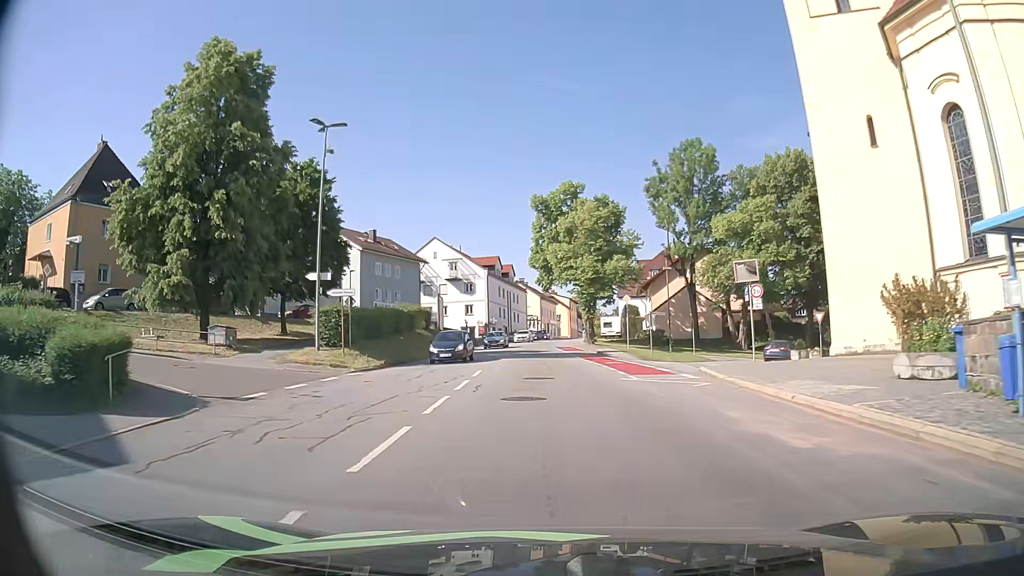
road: tertiary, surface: asphalt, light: Day
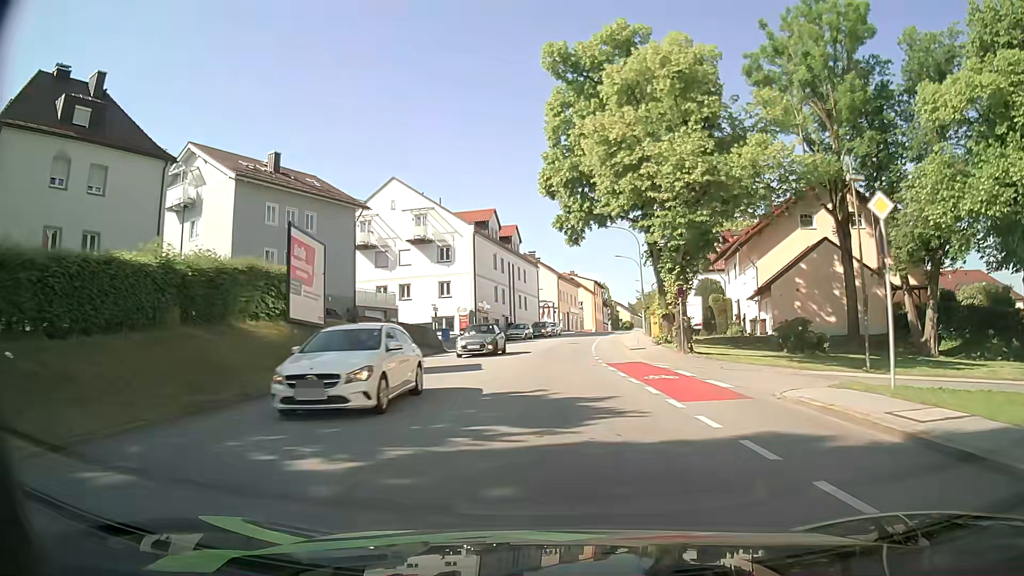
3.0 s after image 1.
(-0.8, +33.8) m; -1°
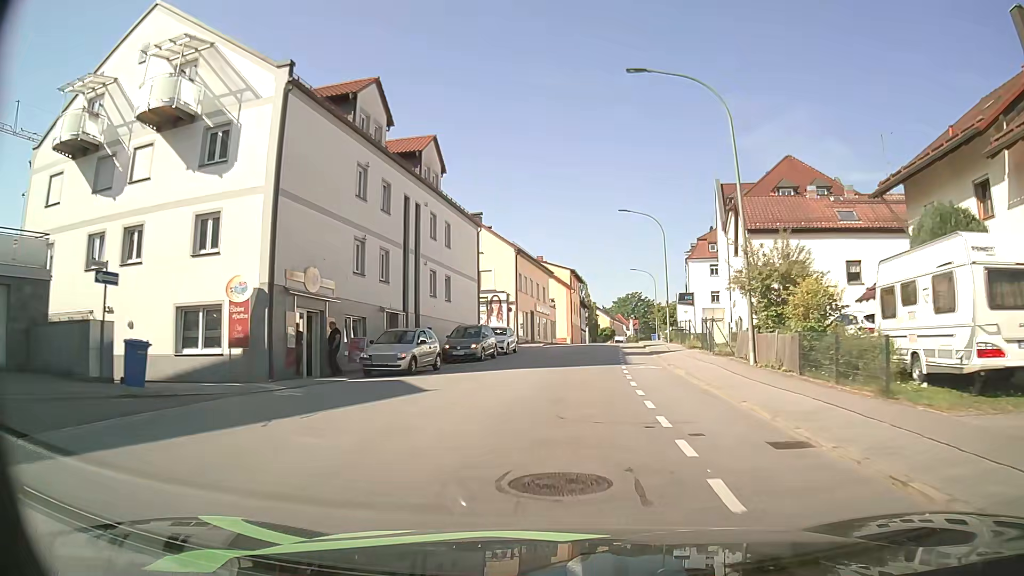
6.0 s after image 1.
(+0.7, +35.7) m; +2°
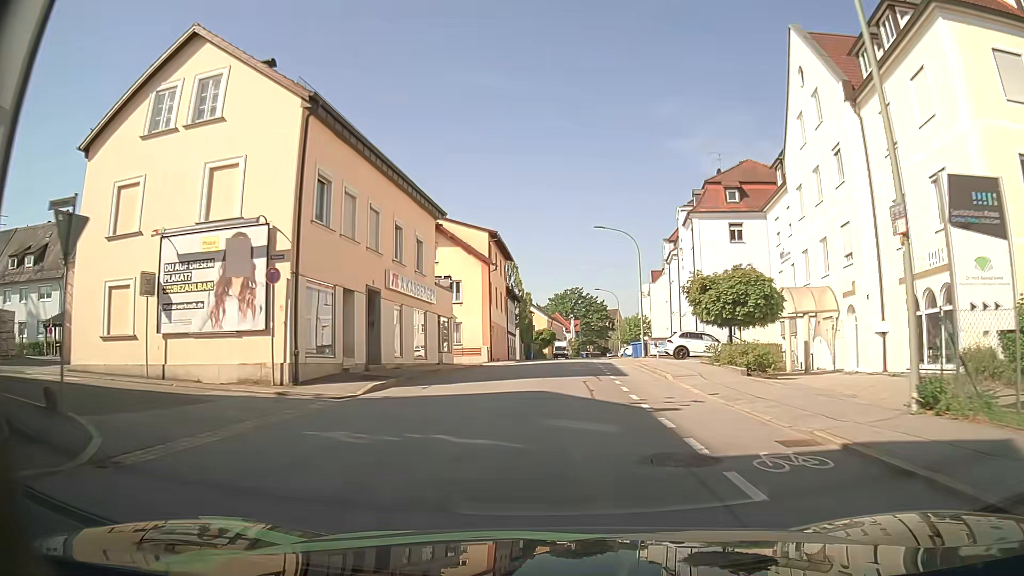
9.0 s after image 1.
(+2.1, +35.3) m; +6°
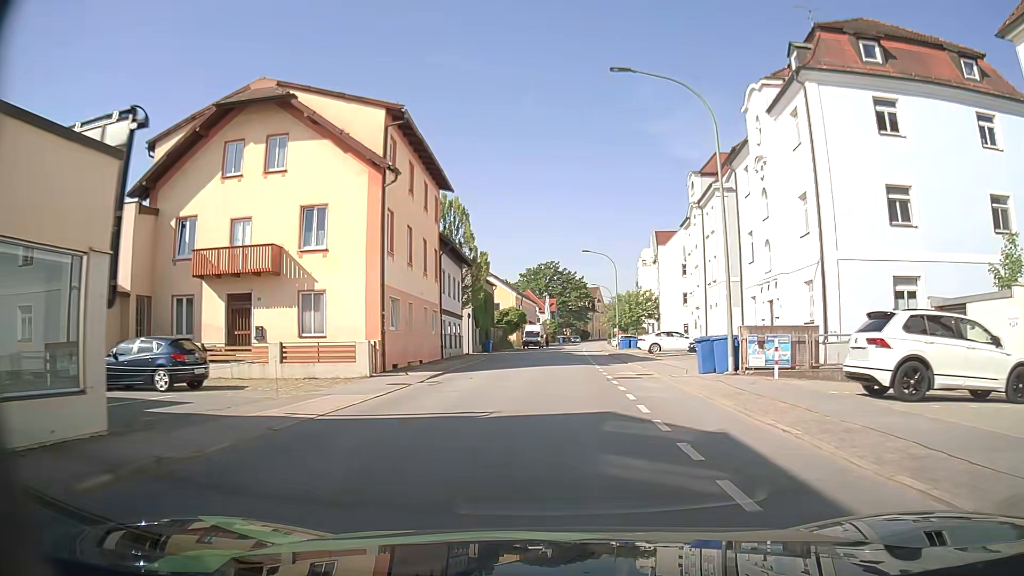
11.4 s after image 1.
(+0.6, +26.4) m; +2°
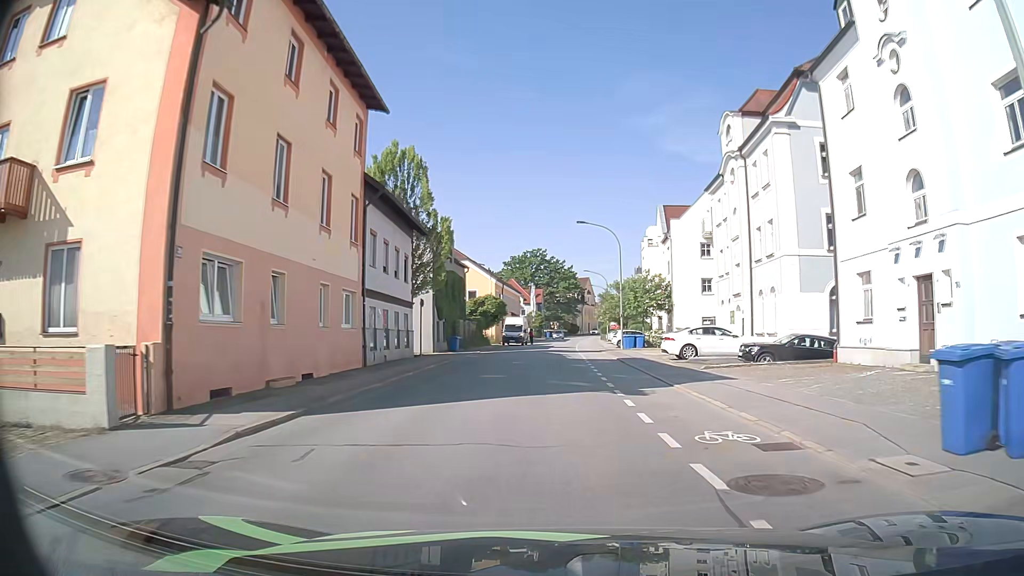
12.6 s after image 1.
(+0.2, +13.4) m; +1°
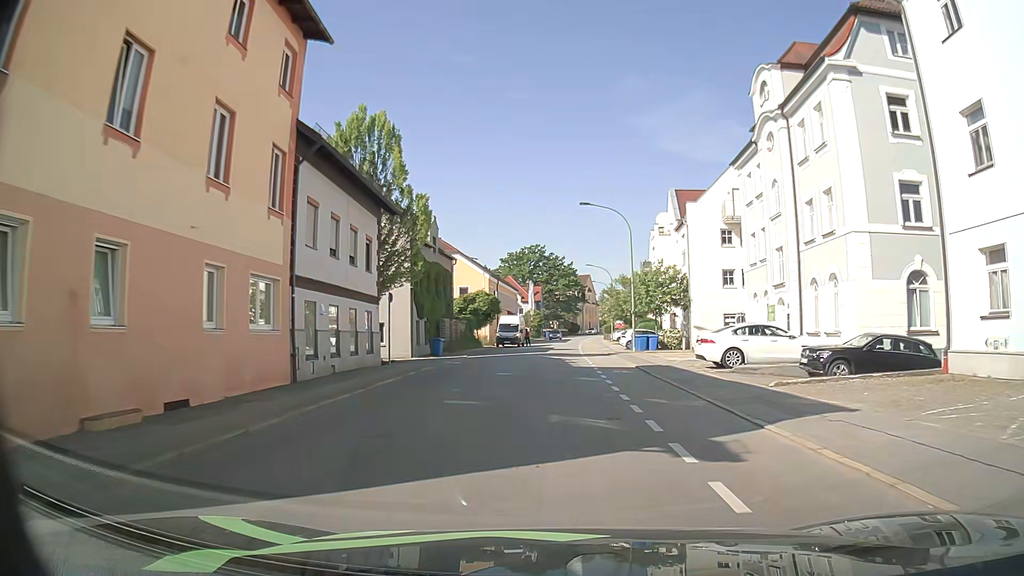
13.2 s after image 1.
(+0.1, +6.8) m; +1°
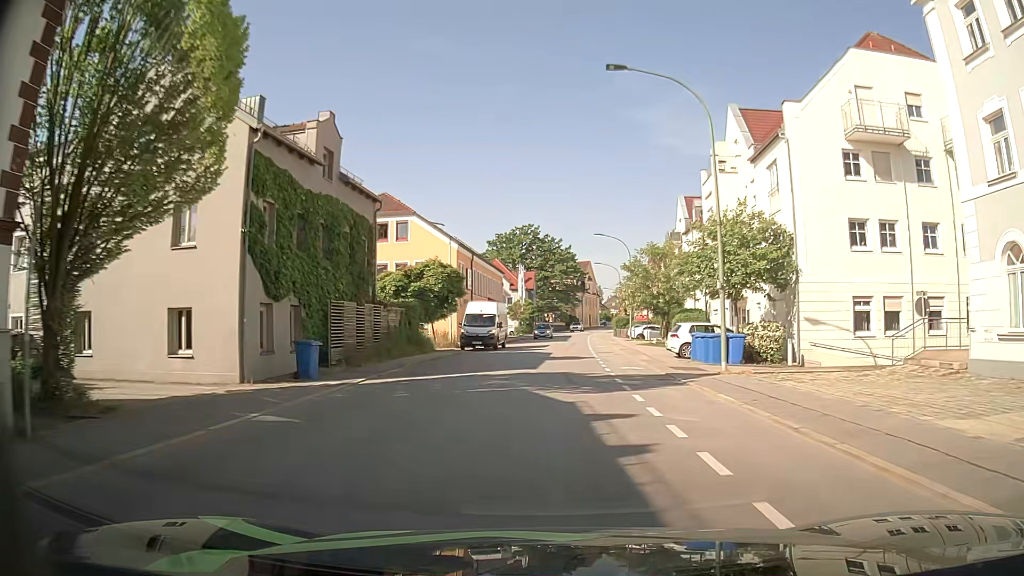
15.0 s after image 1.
(0.0, +21.0) m; 0°
(0, +10) (0, +20) (+1, +30) (+1, +40) (+2, +50) (+2, +60) (+3, +70) (+4, +80) (+5, +90) (+6, +100) m
